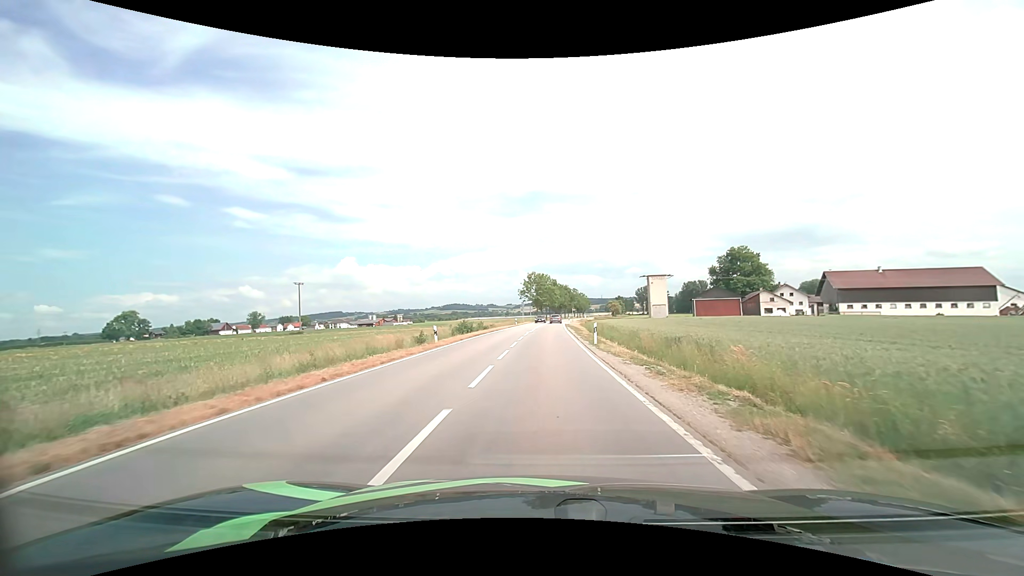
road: tertiary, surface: asphalt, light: Day
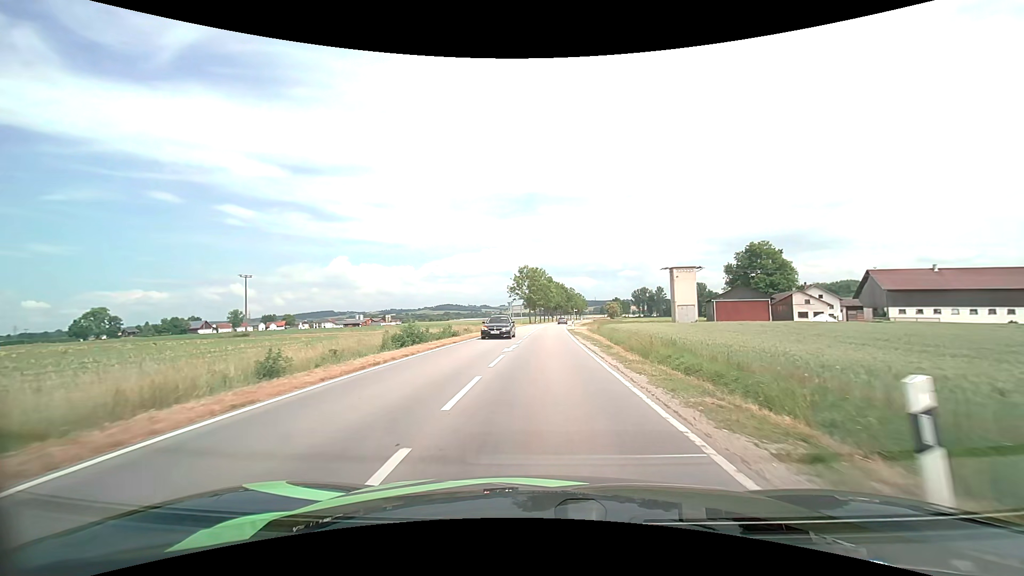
(+0.1, +20.7) m; +1°
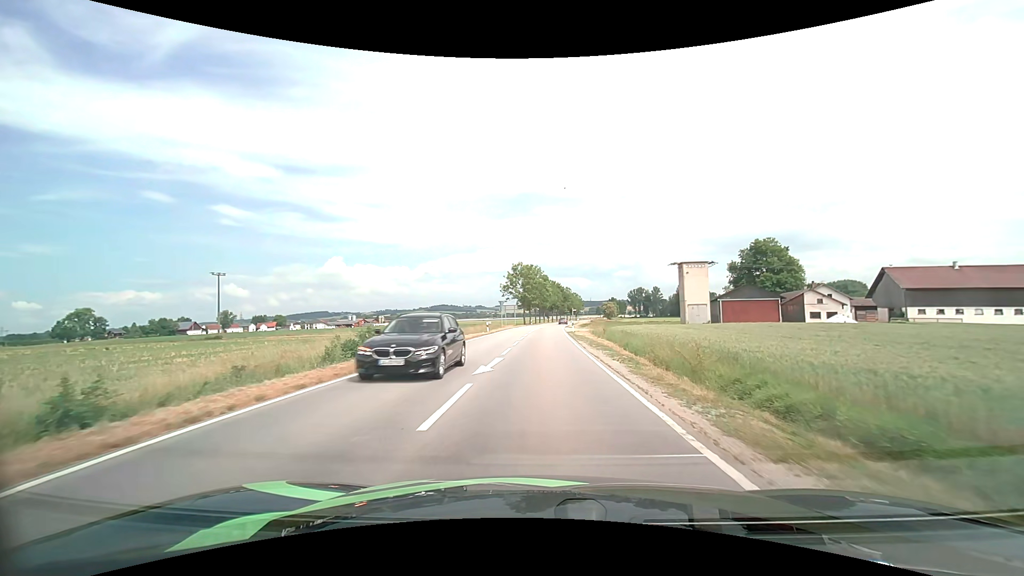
(0.0, +7.3) m; +1°
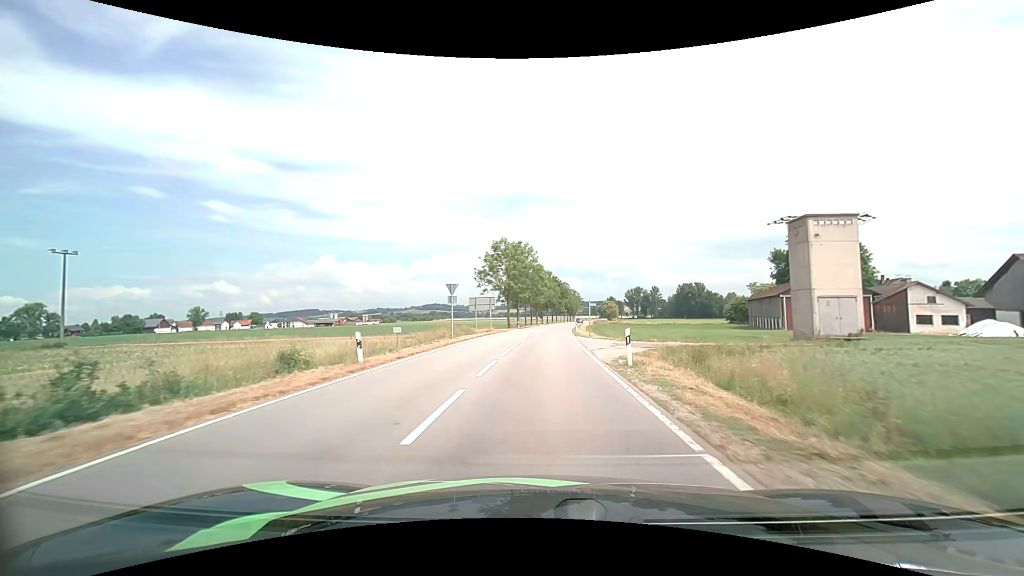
(+0.3, +31.4) m; +1°
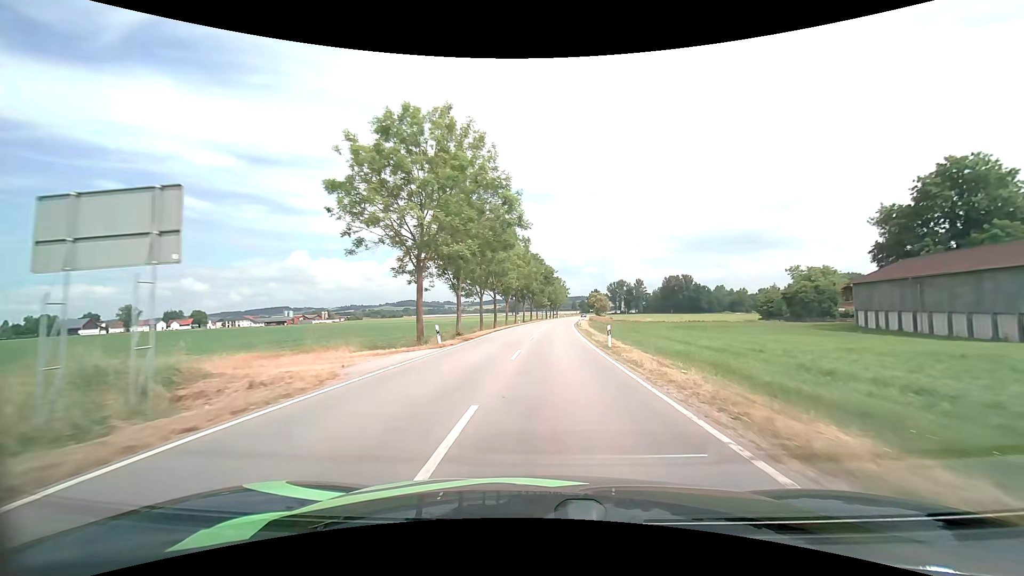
(+0.7, +44.8) m; +3°
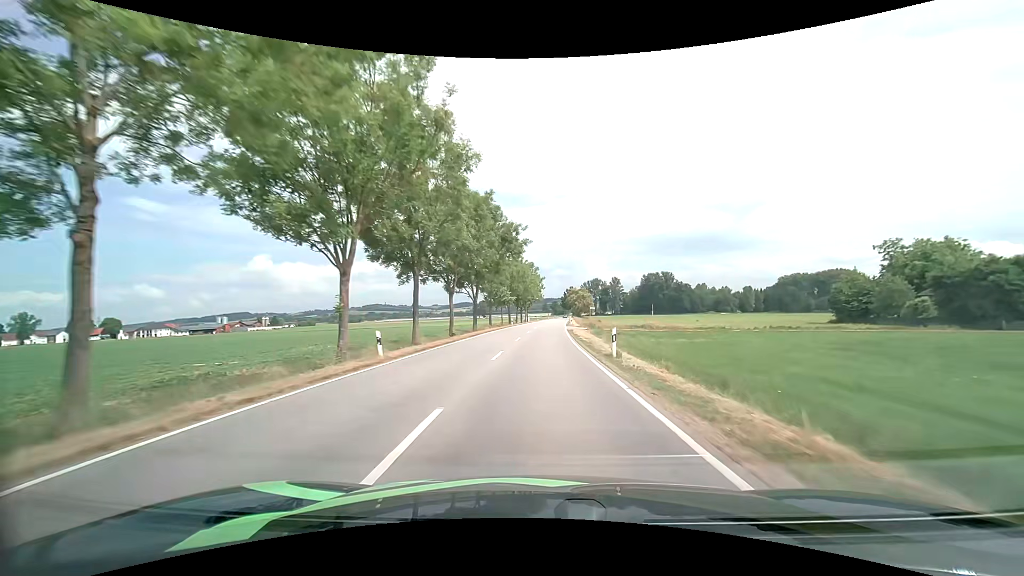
(+1.7, +49.2) m; +3°
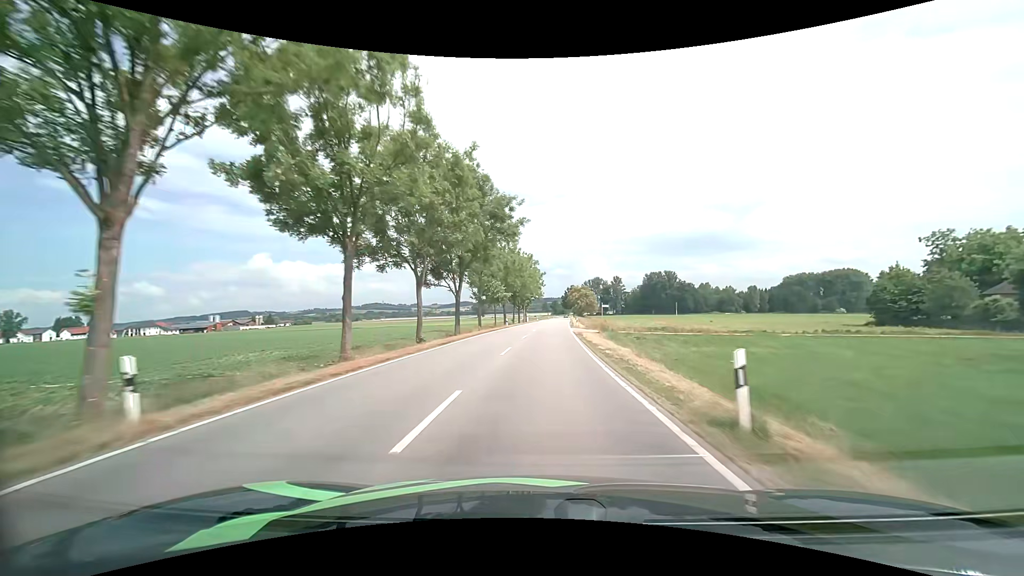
(+0.1, +10.3) m; +1°
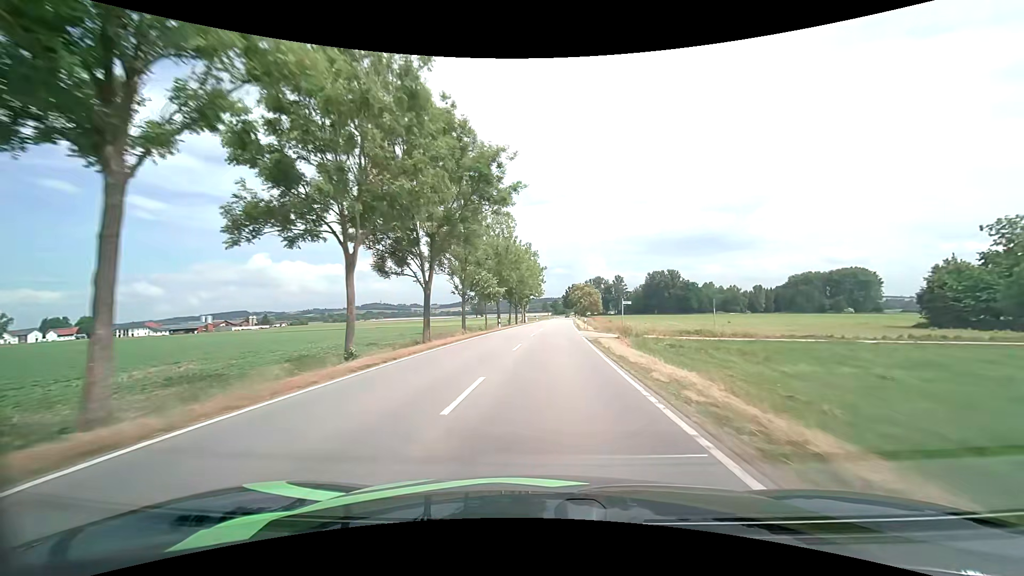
(0.0, +10.4) m; 0°
(0, +10) (0, +20) (0, +30) (+1, +40) (+1, +50) (+2, +60) (+3, +70) (+3, +80) (+4, +90) (+4, +100) m
